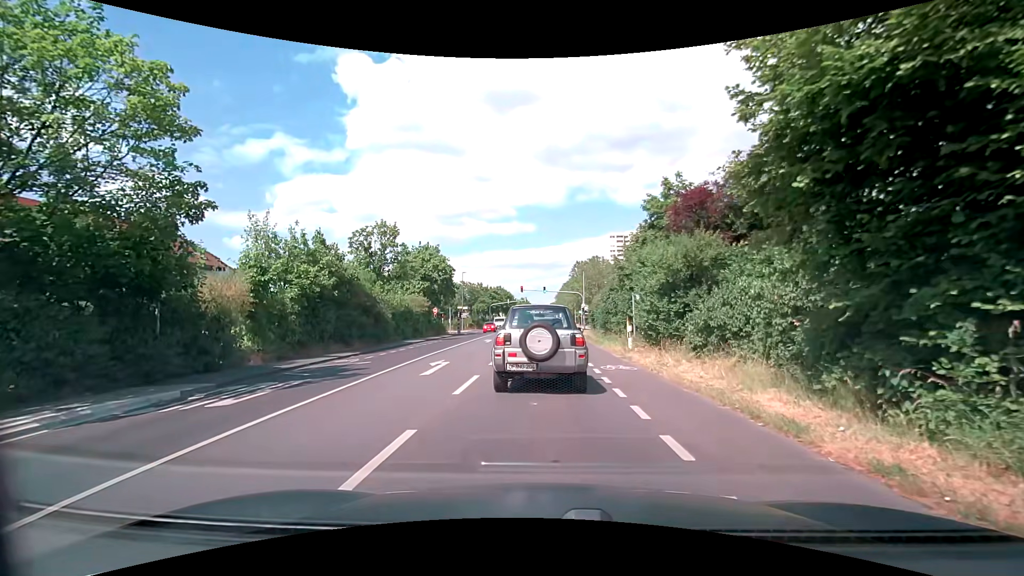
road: secondary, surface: asphalt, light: Day
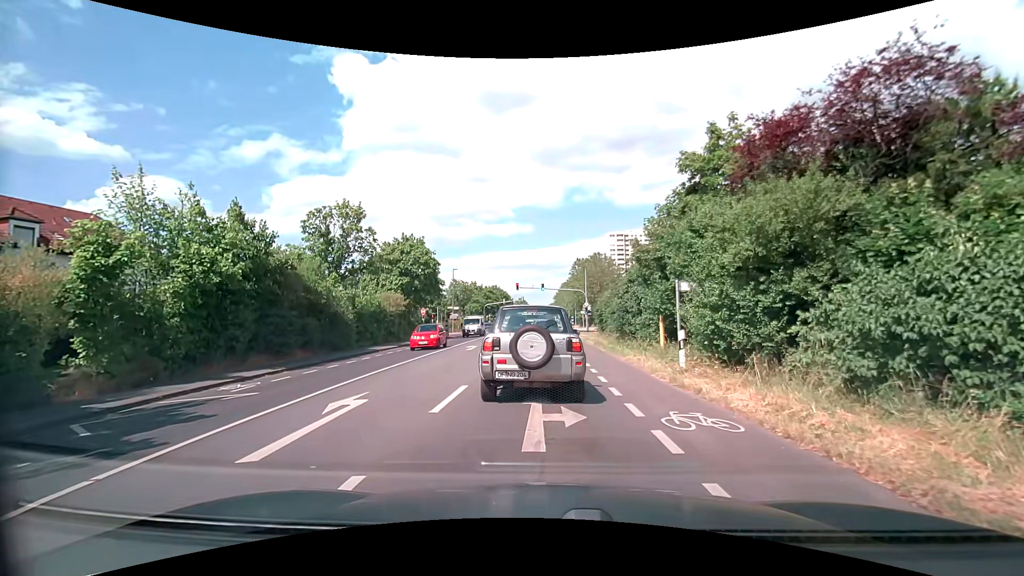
(0.0, +7.6) m; -1°
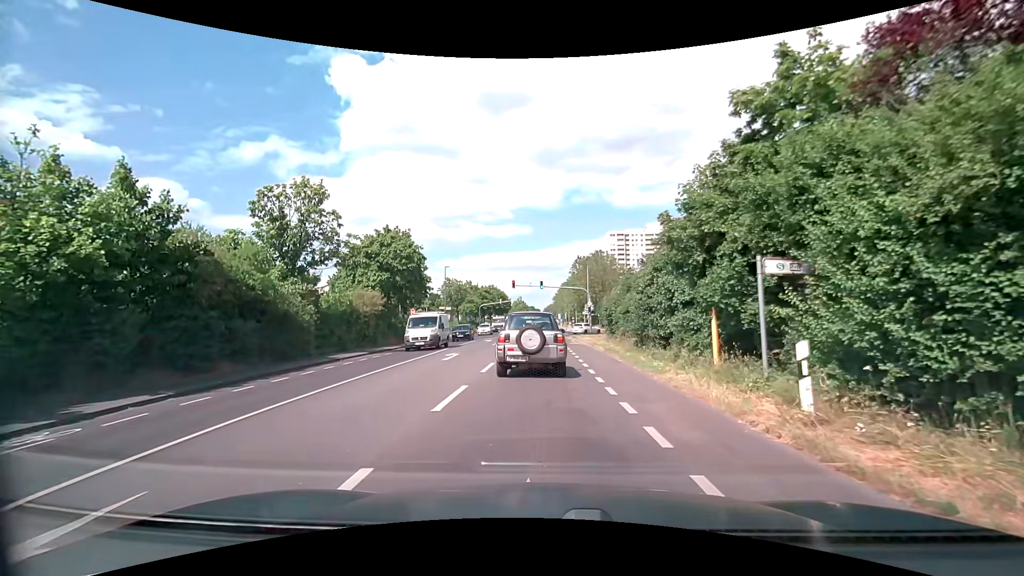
(+0.1, +5.9) m; +1°
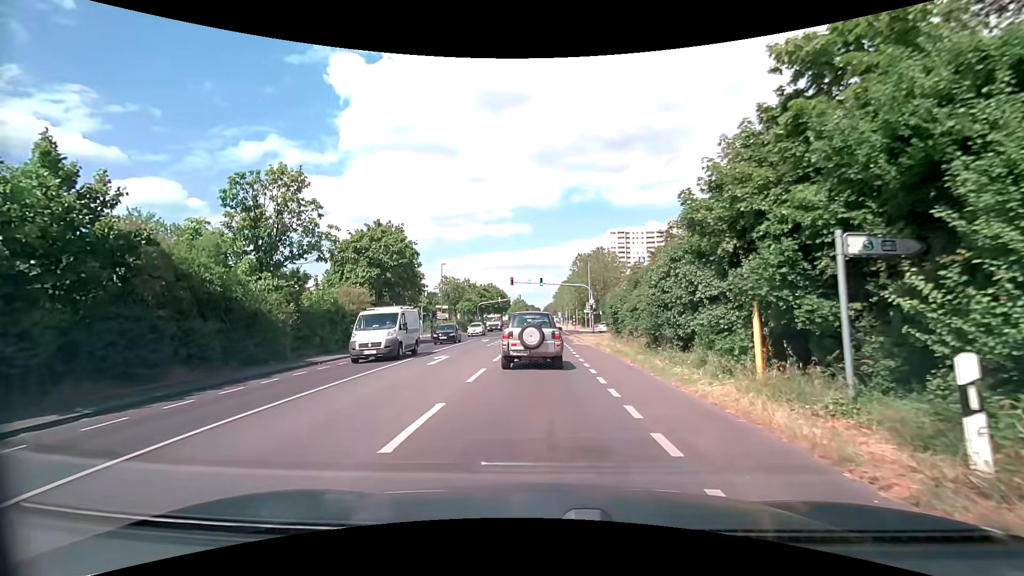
(0.0, +2.5) m; 0°
